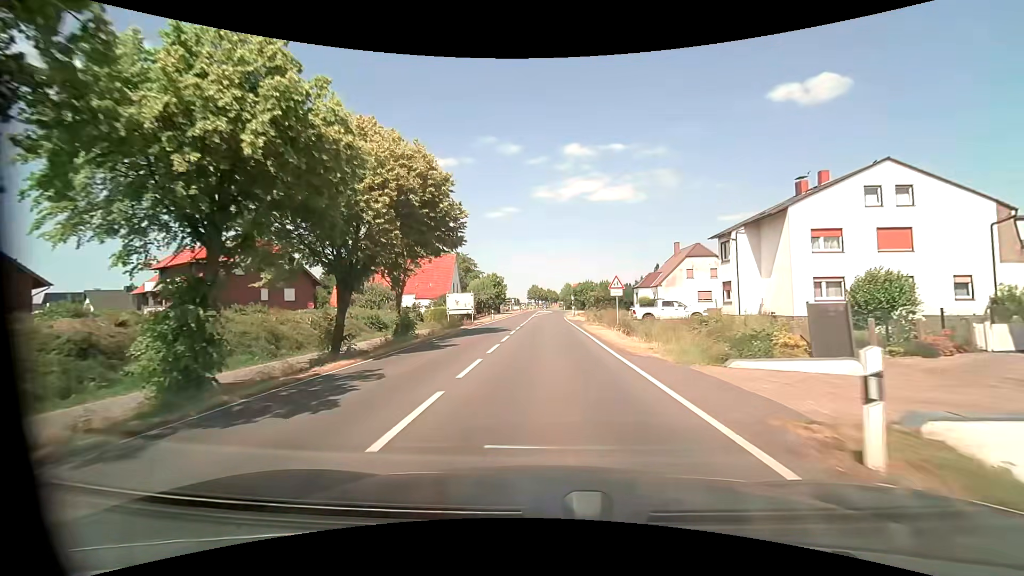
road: primary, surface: asphalt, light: Day
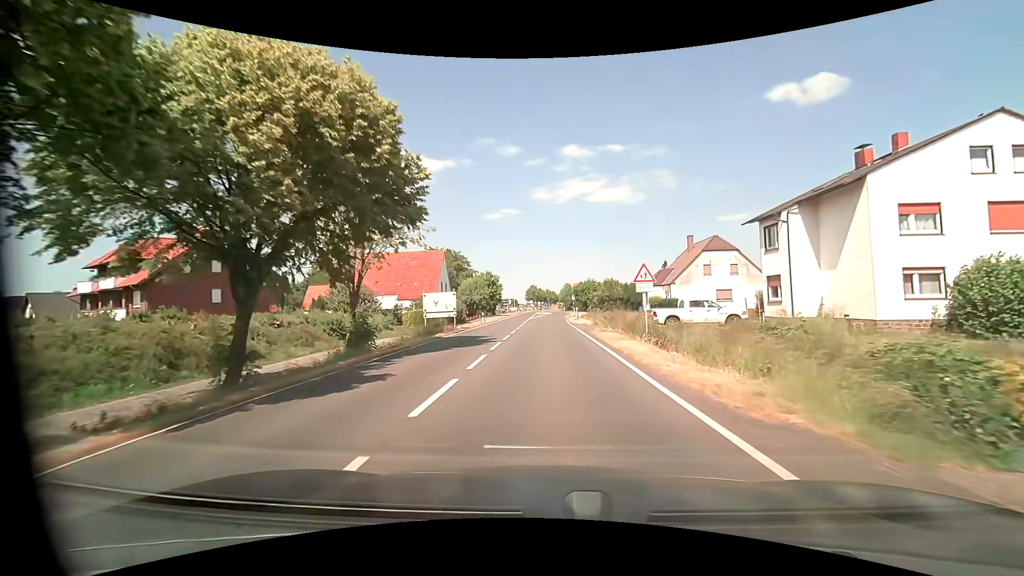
(0.0, +7.8) m; 0°
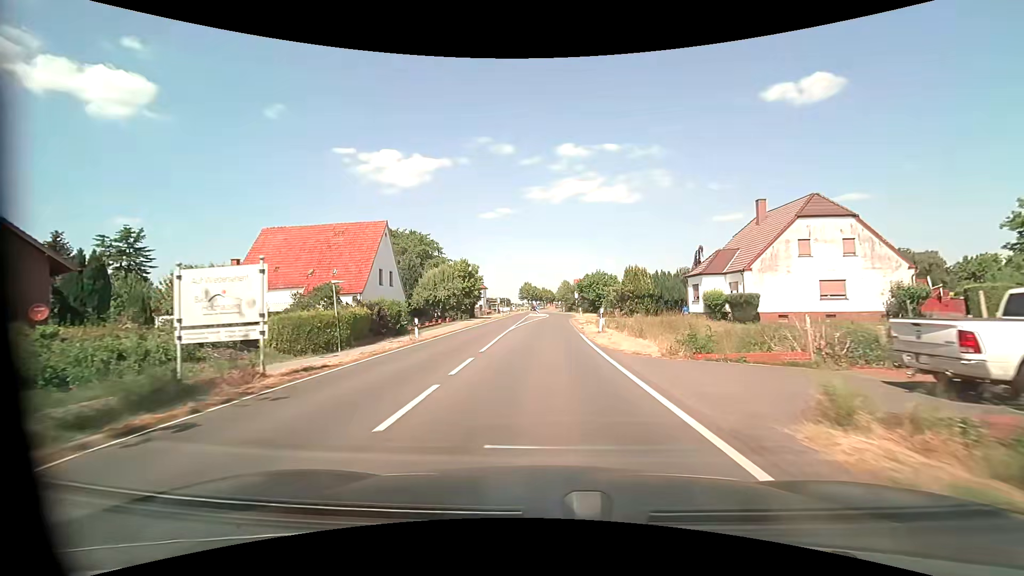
(+0.1, +23.3) m; +1°
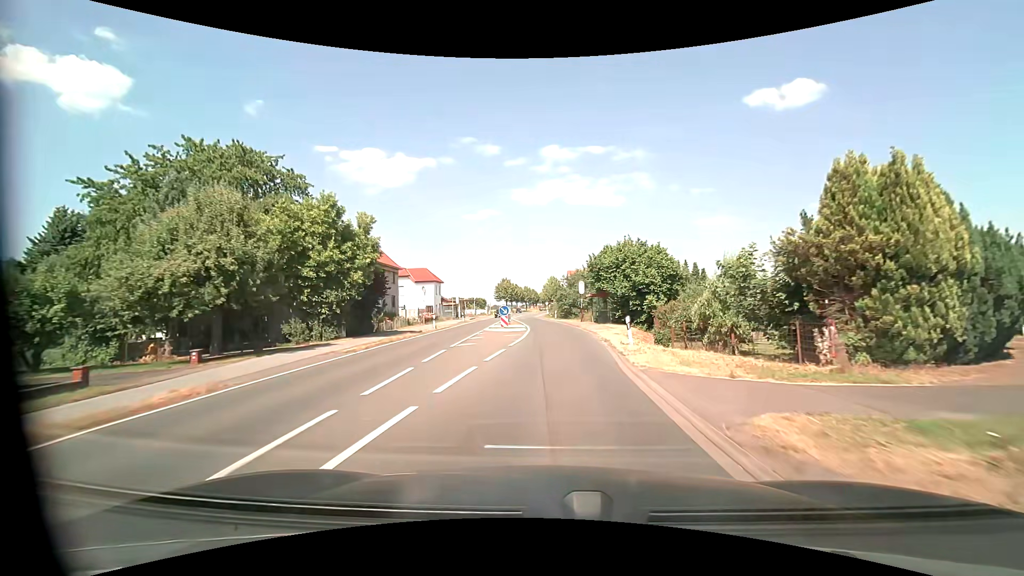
(+0.2, +38.9) m; +2°
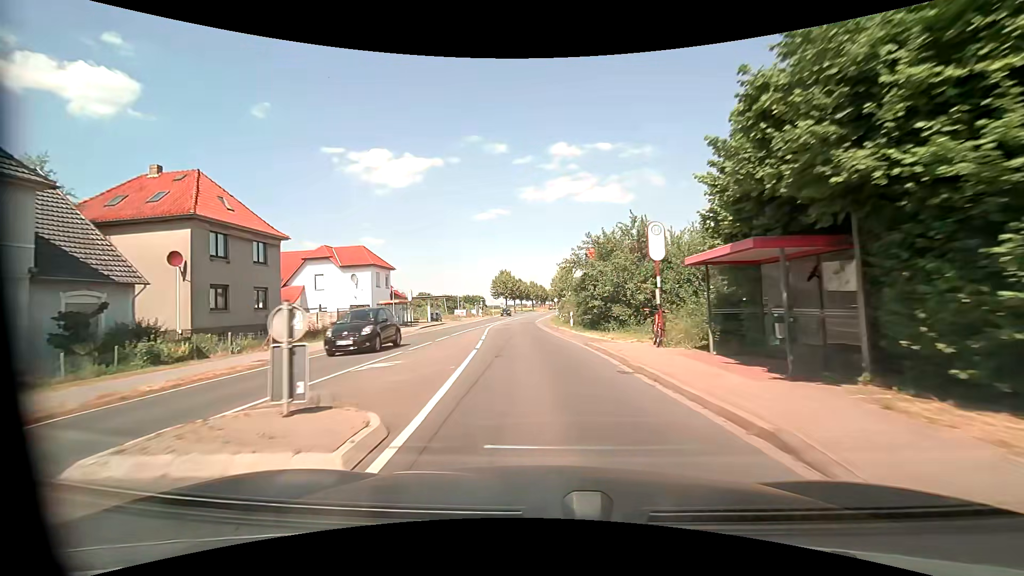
(+0.4, +31.1) m; -1°
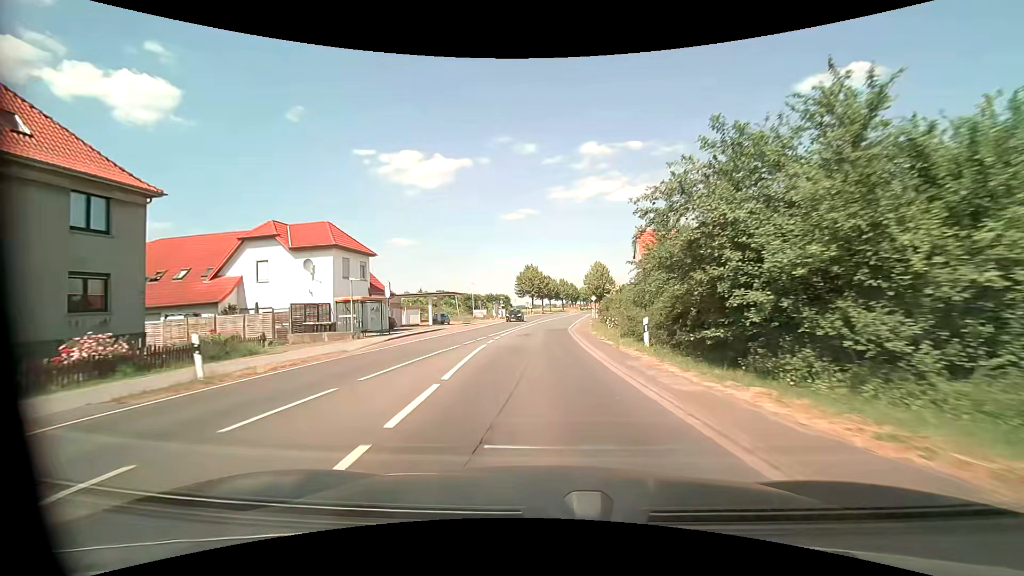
(-0.4, +15.5) m; -3°
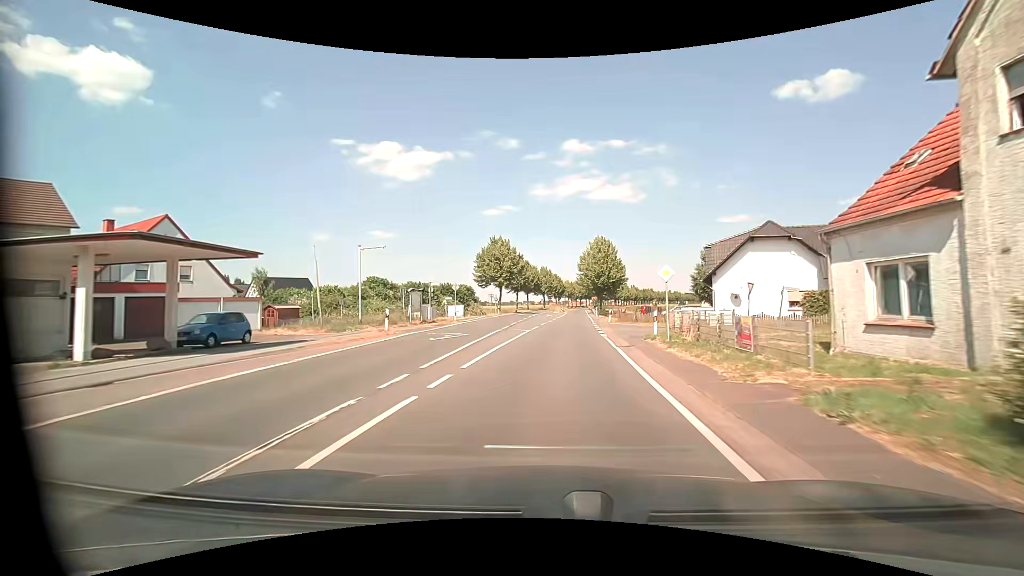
(+0.5, +38.9) m; +2°
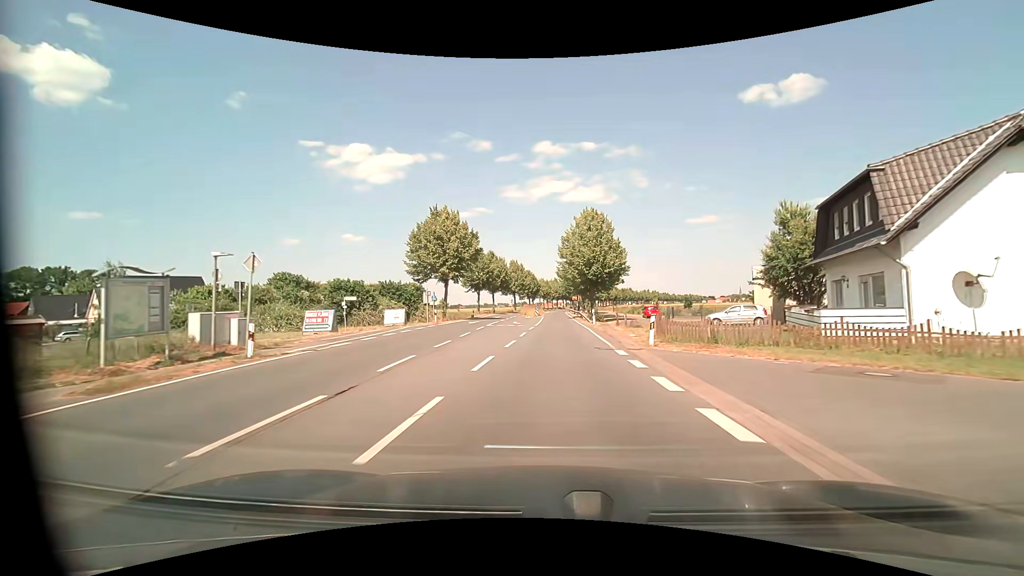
(+0.7, +23.4) m; +3°
(0, +10) (0, +20) (+1, +30) (+1, +40) (+1, +50) (+1, +60) (+1, +70) (+2, +80) (+2, +90) (+2, +100) m
